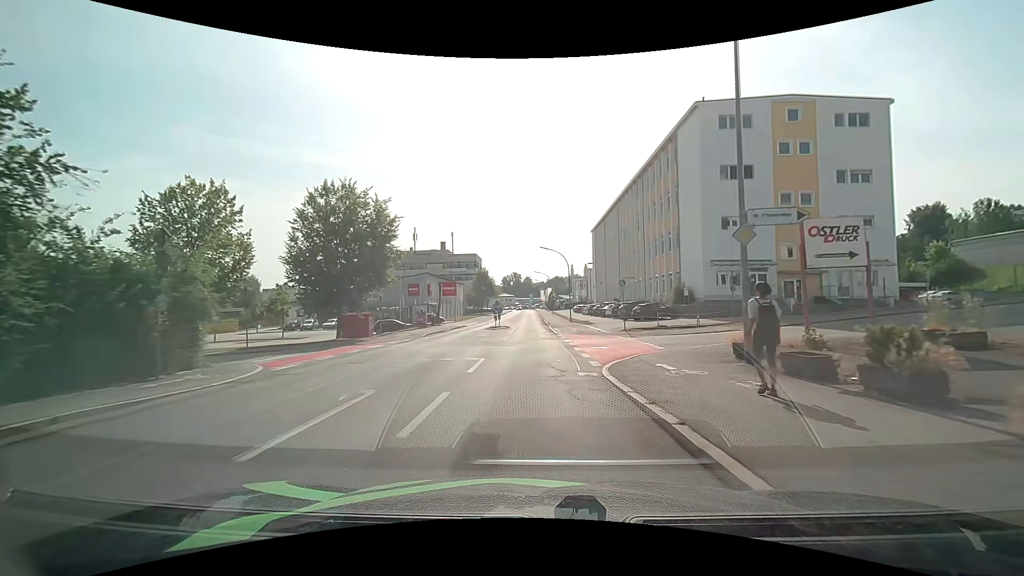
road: tertiary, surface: asphalt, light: Day
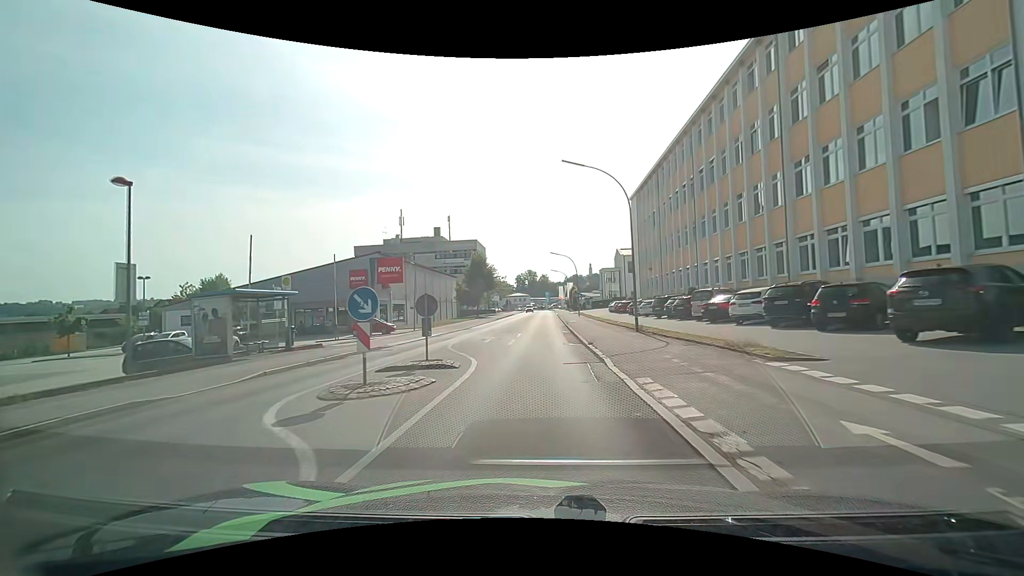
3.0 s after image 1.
(-0.2, +33.3) m; -2°
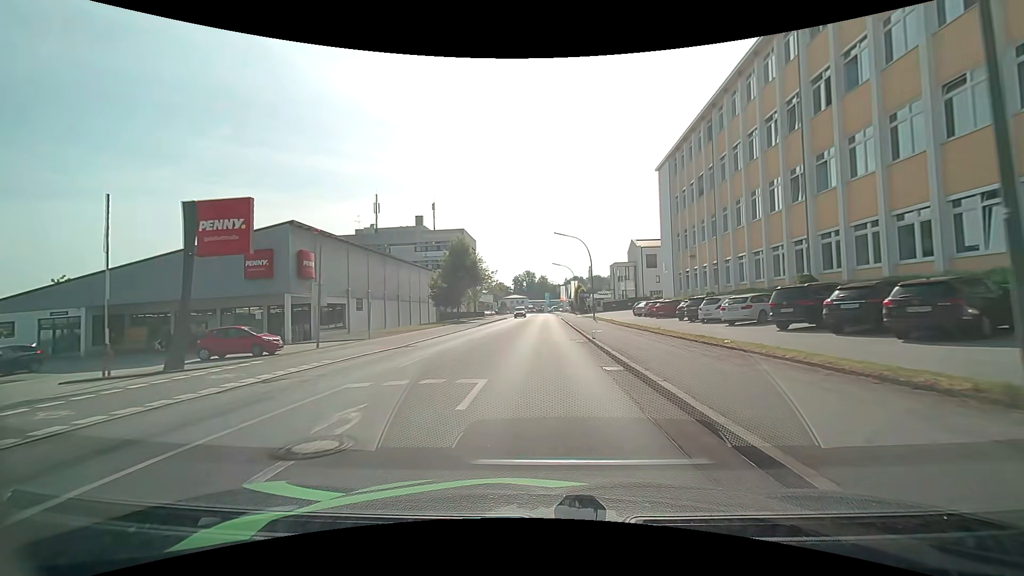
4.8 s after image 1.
(-0.2, +19.9) m; -1°
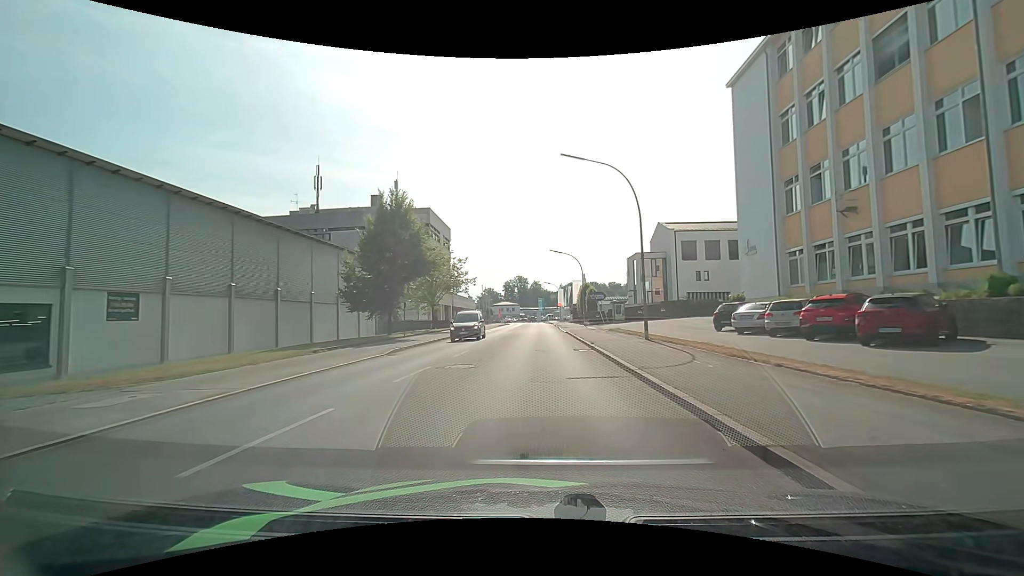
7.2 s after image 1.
(+0.3, +27.1) m; +1°
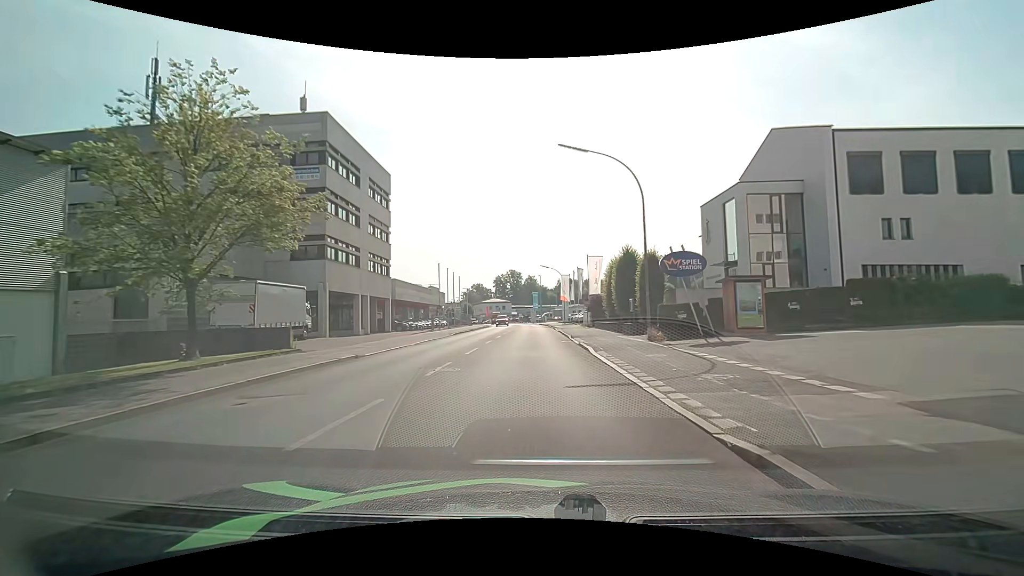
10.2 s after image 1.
(+0.1, +36.0) m; 0°
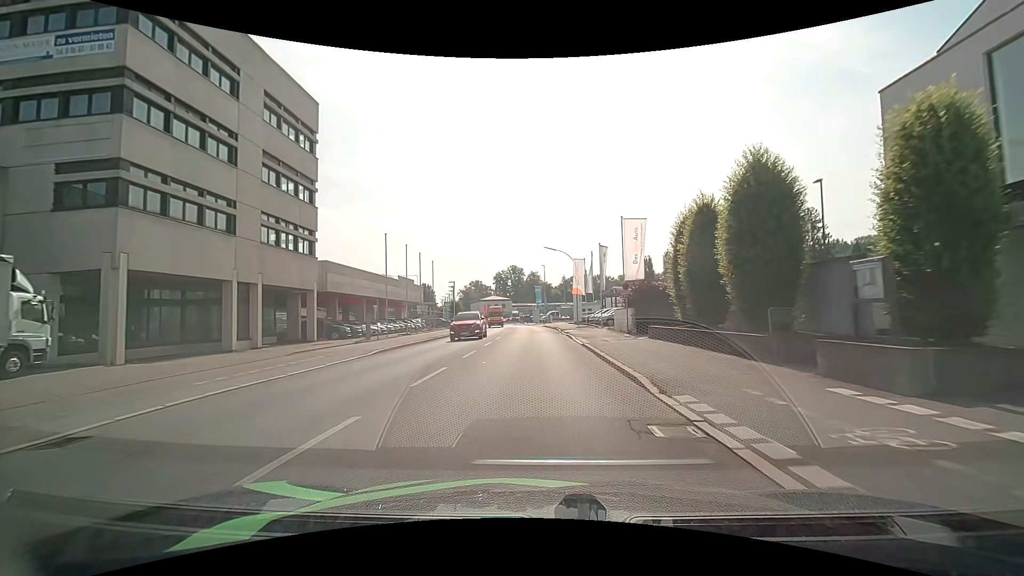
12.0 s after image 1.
(0.0, +20.0) m; 0°
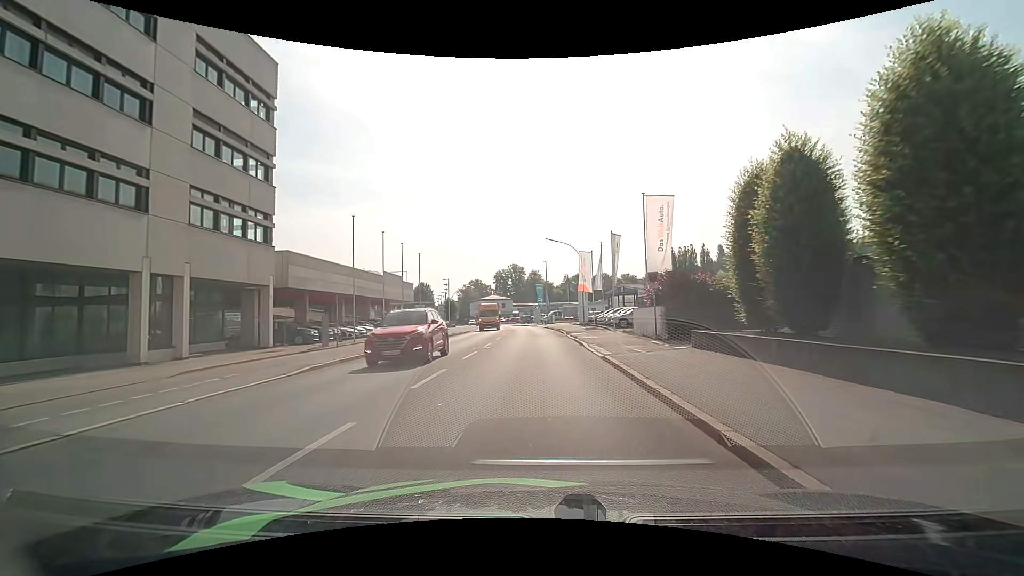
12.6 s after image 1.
(-0.1, +6.4) m; -1°
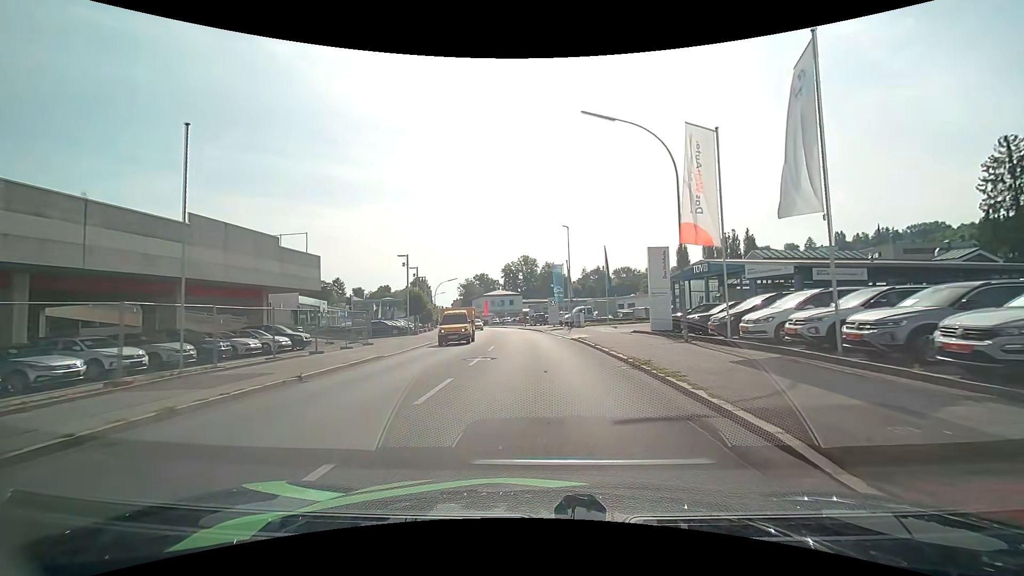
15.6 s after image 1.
(-0.4, +32.0) m; -2°
(0, +10) (0, +20) (-1, +30) (-1, +40) (-2, +50) (-4, +60) (-5, +70) (-7, +80) (-9, +89) (-11, +99) m
